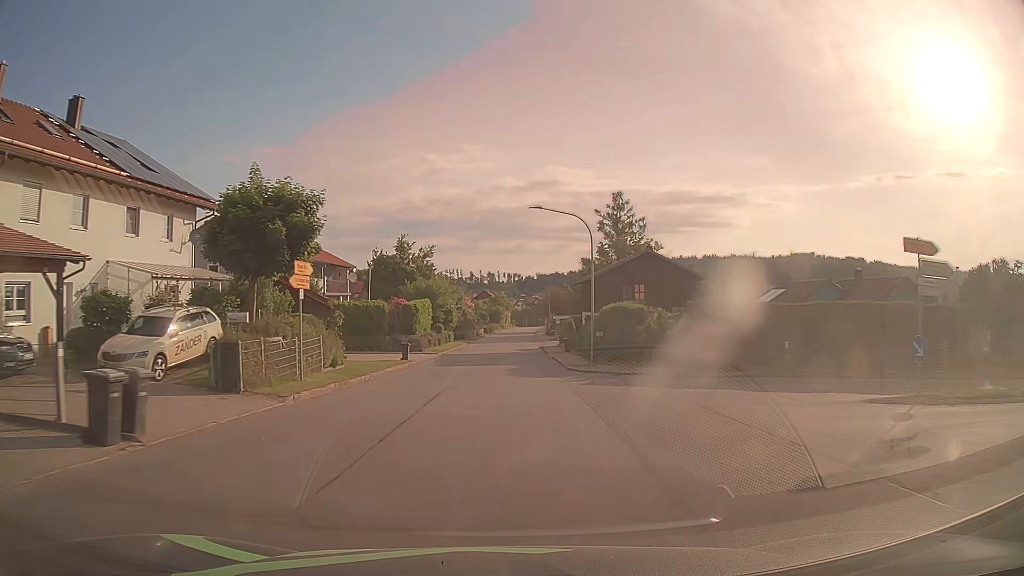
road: tertiary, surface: asphalt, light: Day
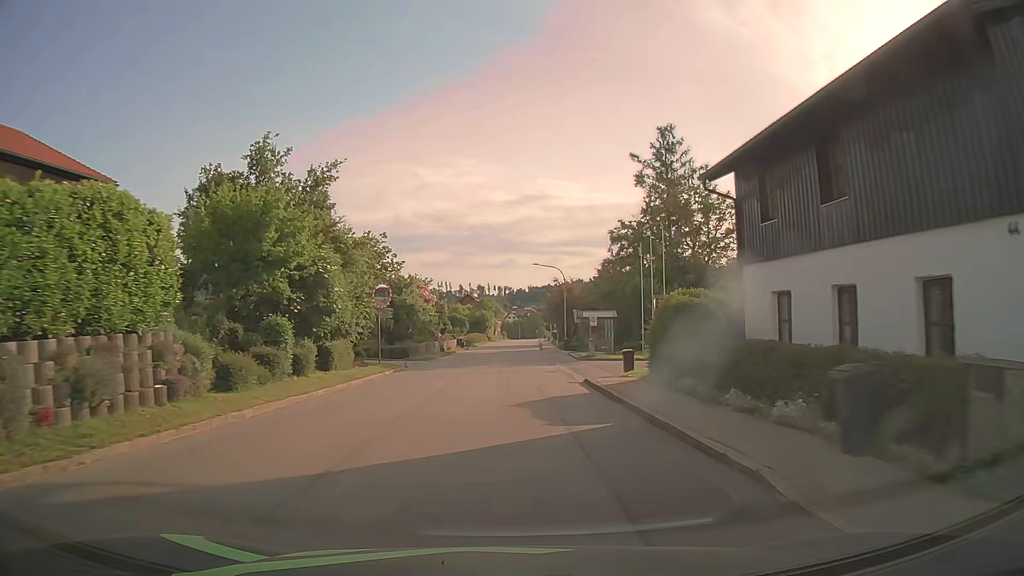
(+0.4, +39.6) m; +1°
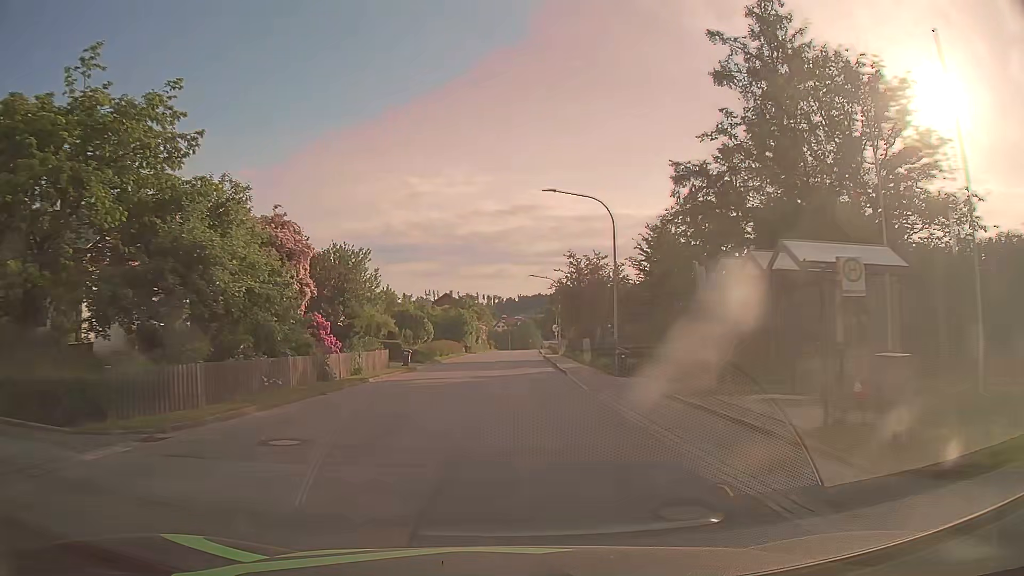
(+0.1, +31.7) m; 0°
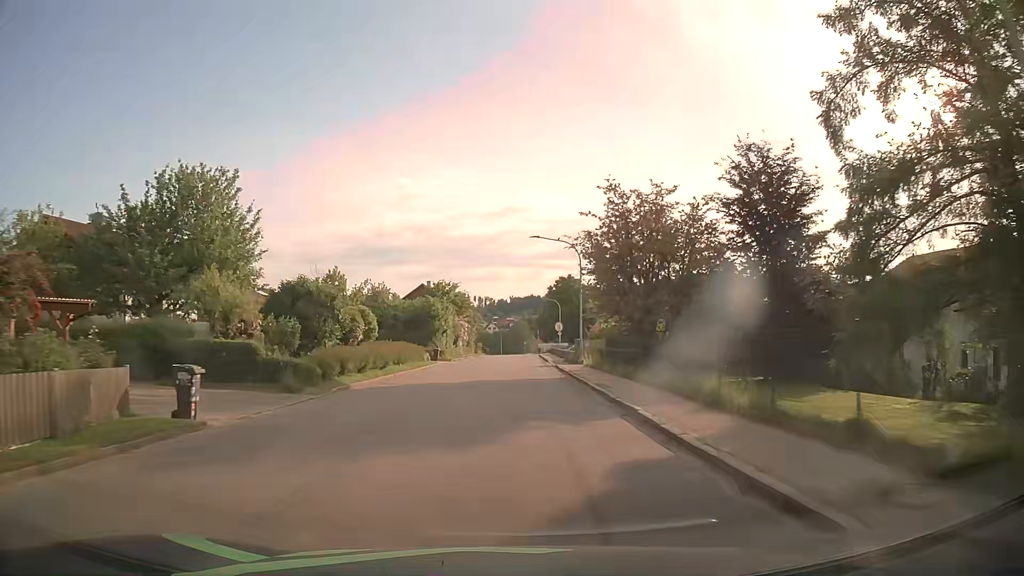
(+0.2, +23.7) m; 0°
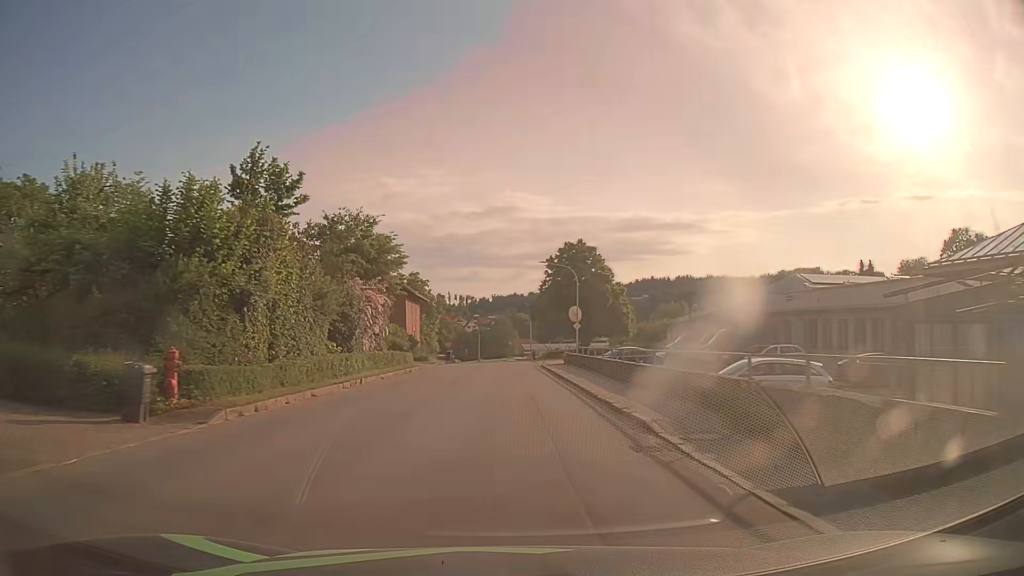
(+0.9, +39.5) m; +2°
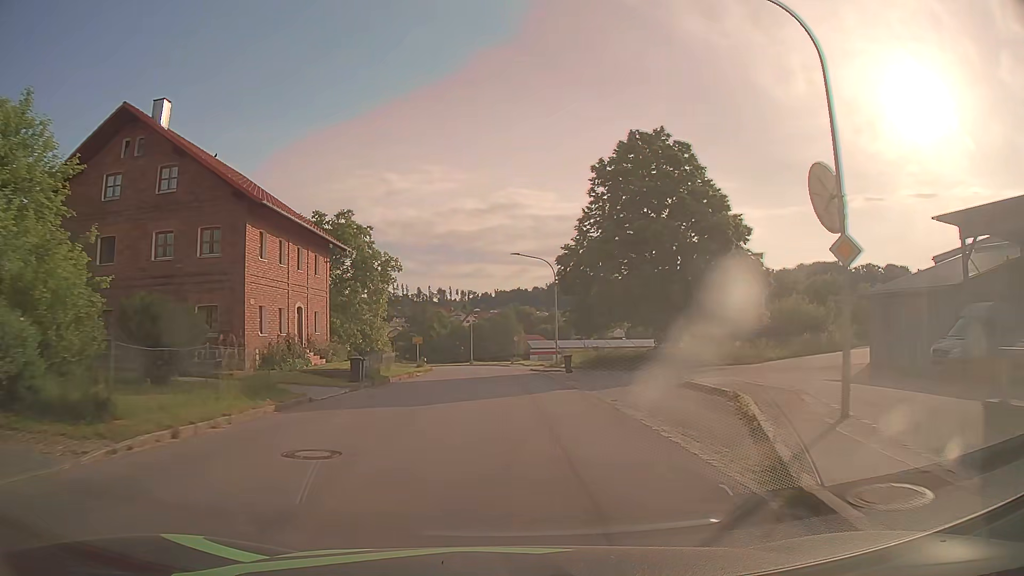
(0.0, +39.7) m; 0°
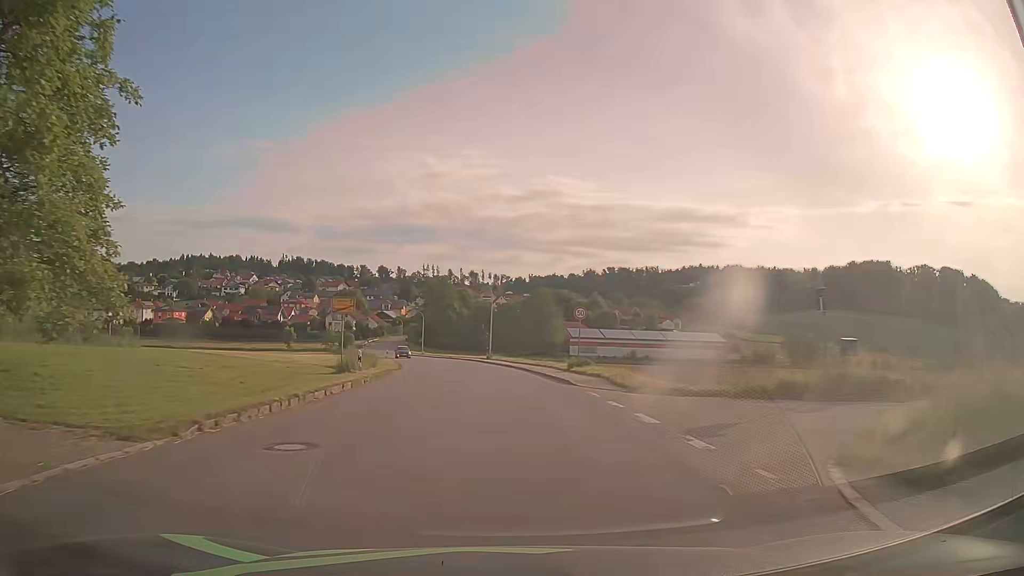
(-0.9, +40.0) m; -2°
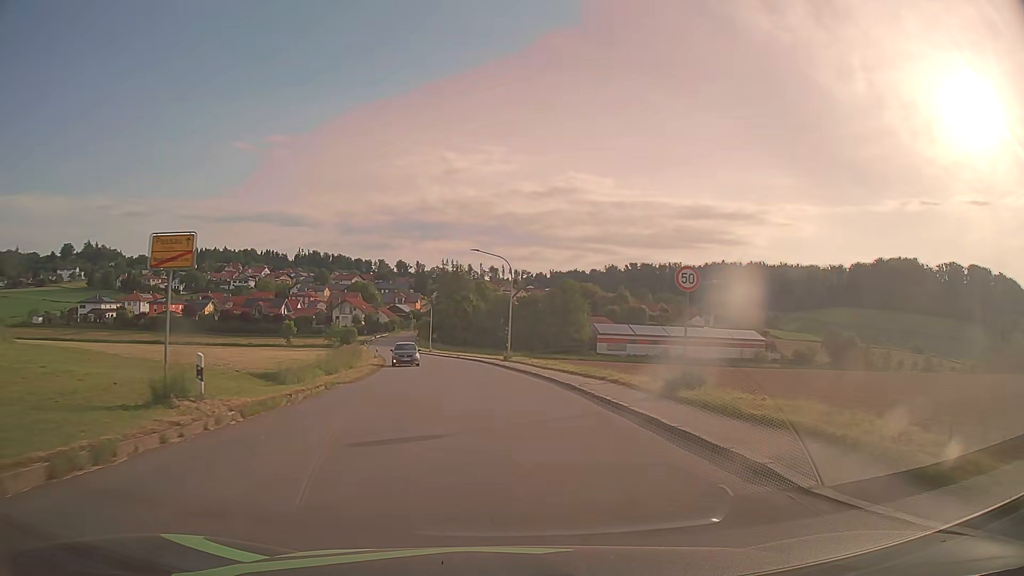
(-0.3, +16.1) m; -2°
(0, +10) (0, +20) (-1, +30) (-2, +40) (-4, +50) (-6, +60) (-8, +69) (-10, +79) (-12, +89) (-14, +99) m
